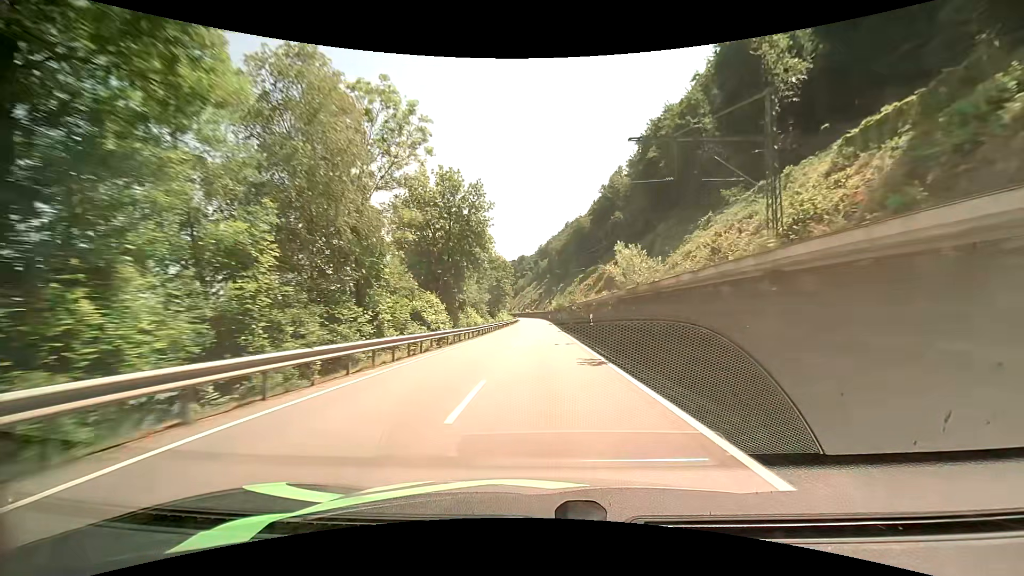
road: primary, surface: asphalt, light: Day
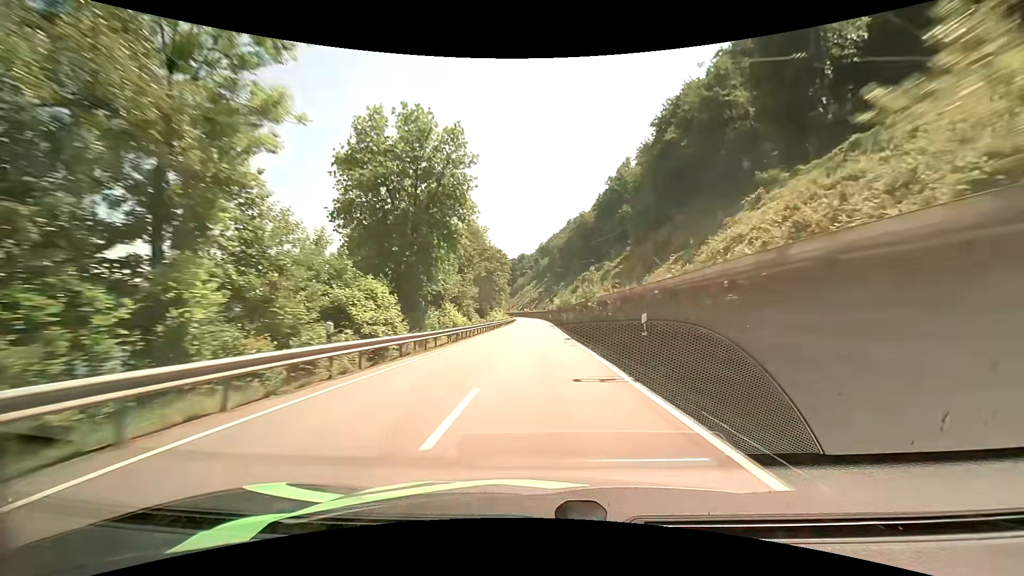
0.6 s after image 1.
(0.0, +13.2) m; 0°
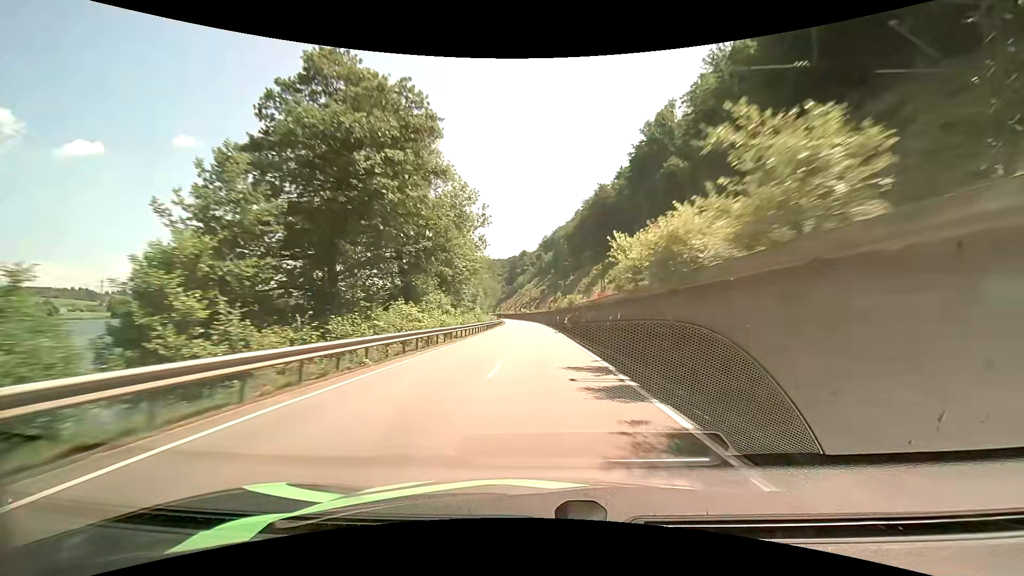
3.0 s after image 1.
(+0.3, +53.9) m; 0°
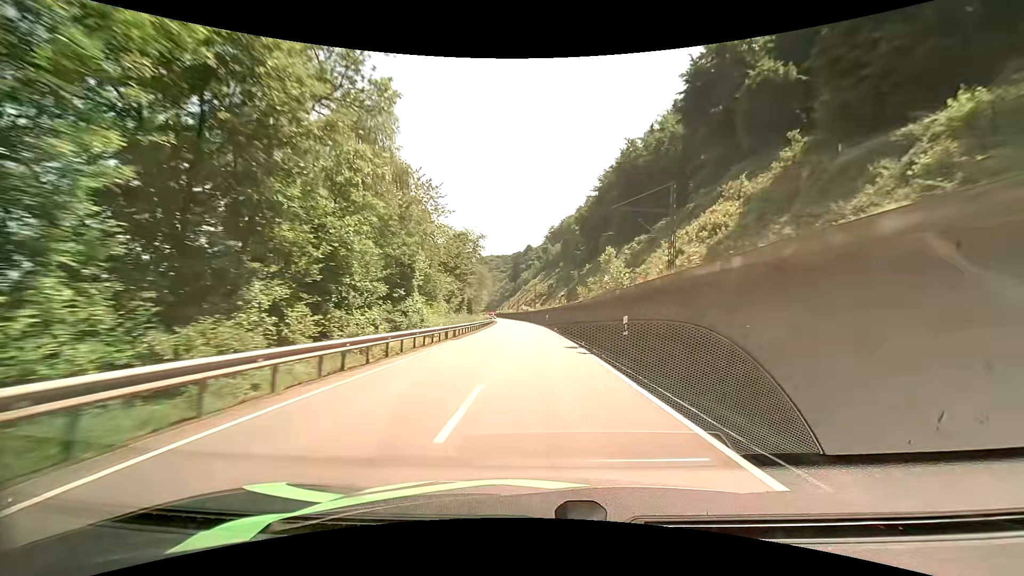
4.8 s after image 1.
(0.0, +41.4) m; -1°
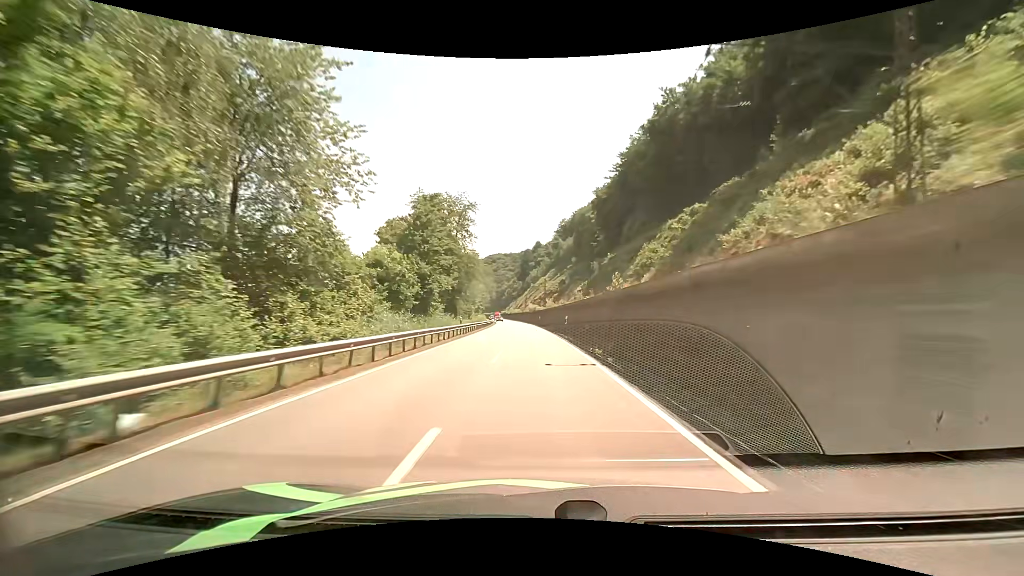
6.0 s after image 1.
(-0.1, +27.2) m; -1°
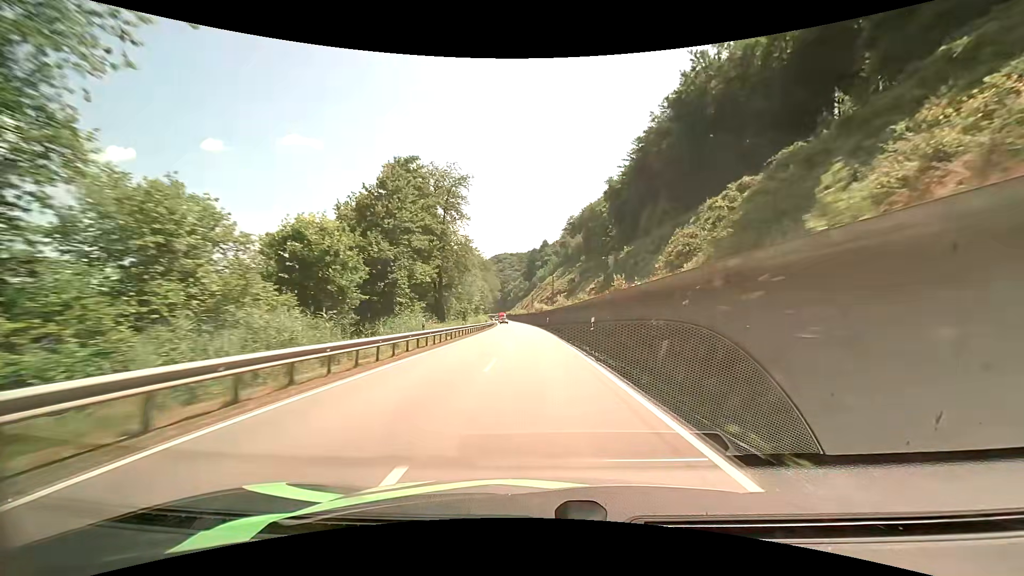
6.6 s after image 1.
(-0.1, +13.6) m; -1°
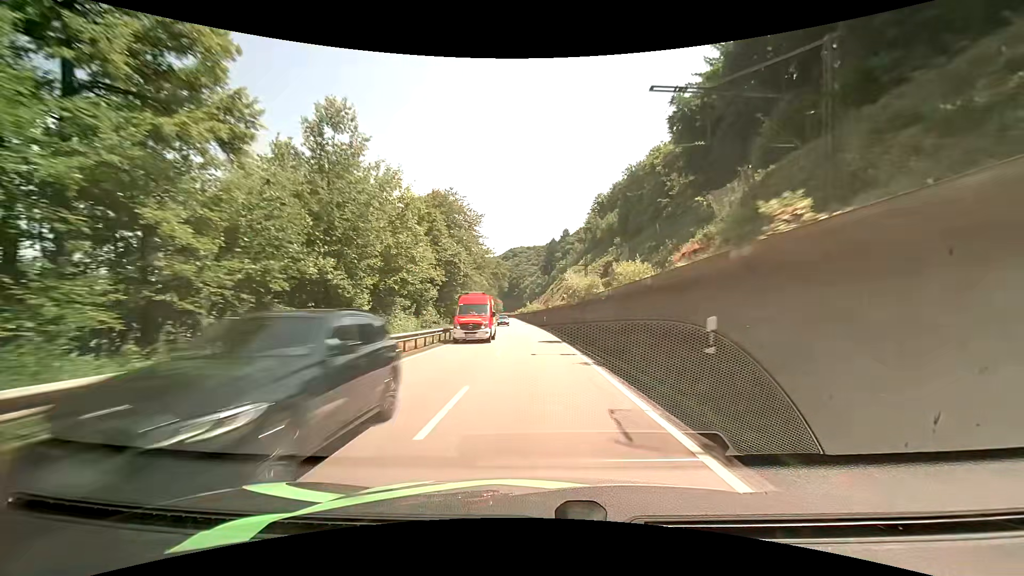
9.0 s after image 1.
(-1.3, +54.5) m; -2°
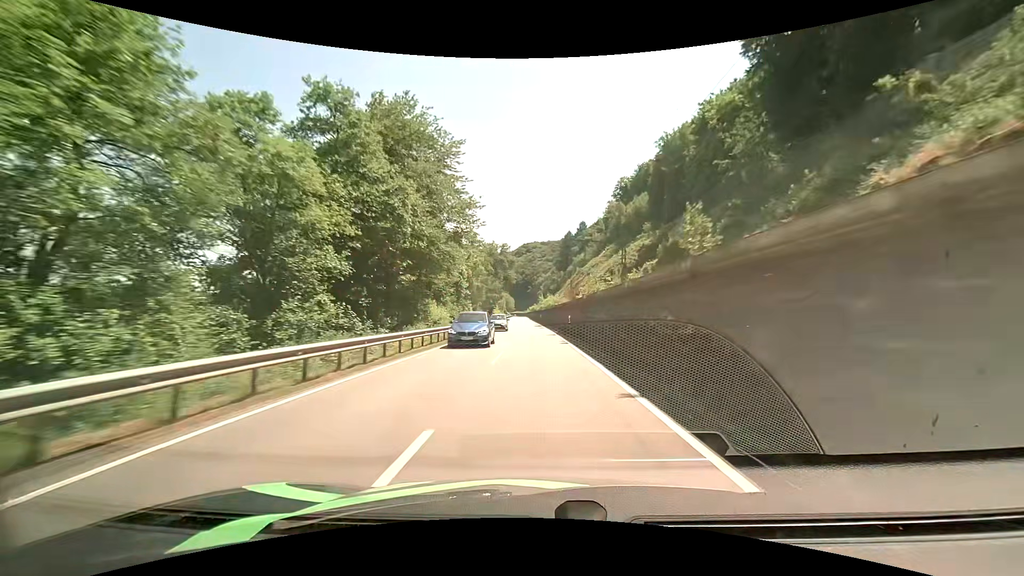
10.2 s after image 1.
(-0.4, +27.6) m; -1°
(0, +10) (0, +20) (-1, +30) (-1, +40) (-1, +50) (-1, +60) (-2, +70) (-2, +80) (-3, +90) (-3, +100) m
